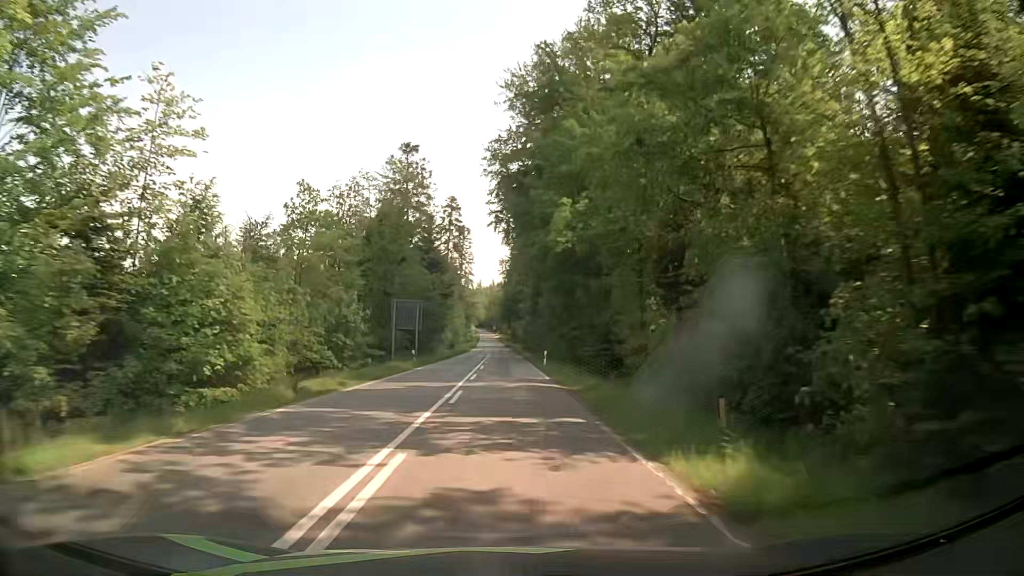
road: secondary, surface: asphalt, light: Day
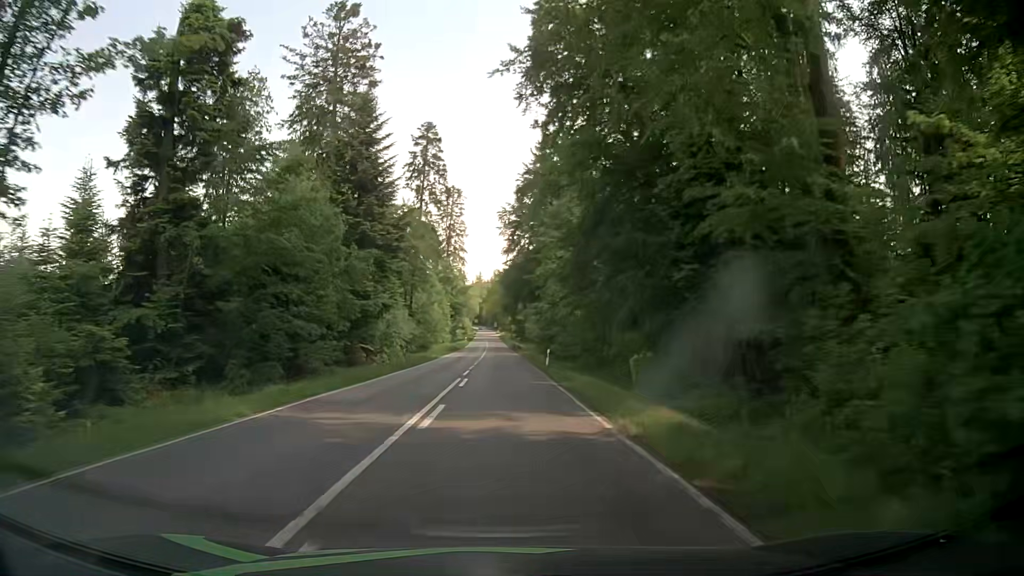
(-0.1, +54.7) m; -1°
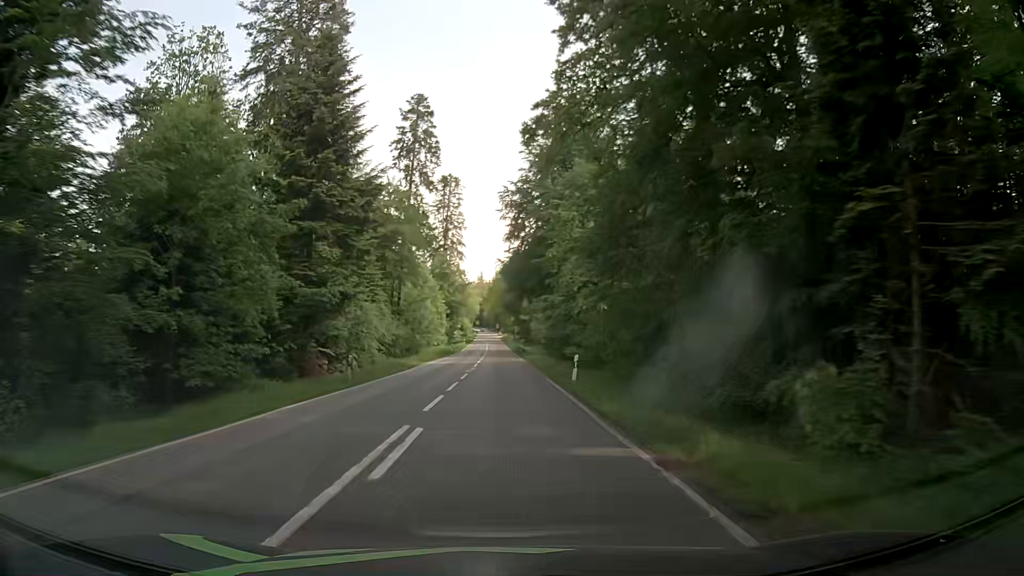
(+0.1, +13.7) m; 0°
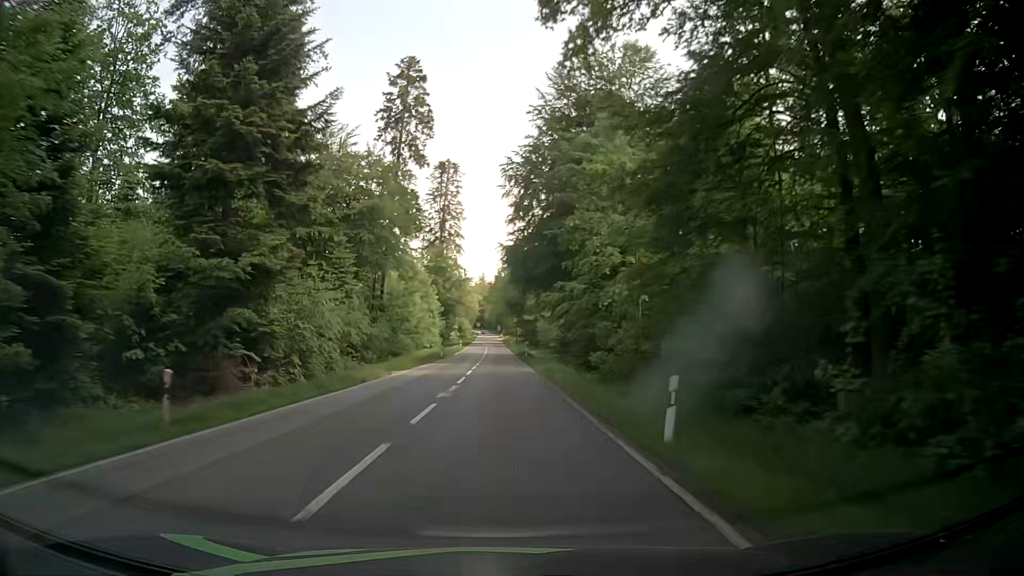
(+0.1, +13.7) m; +1°
